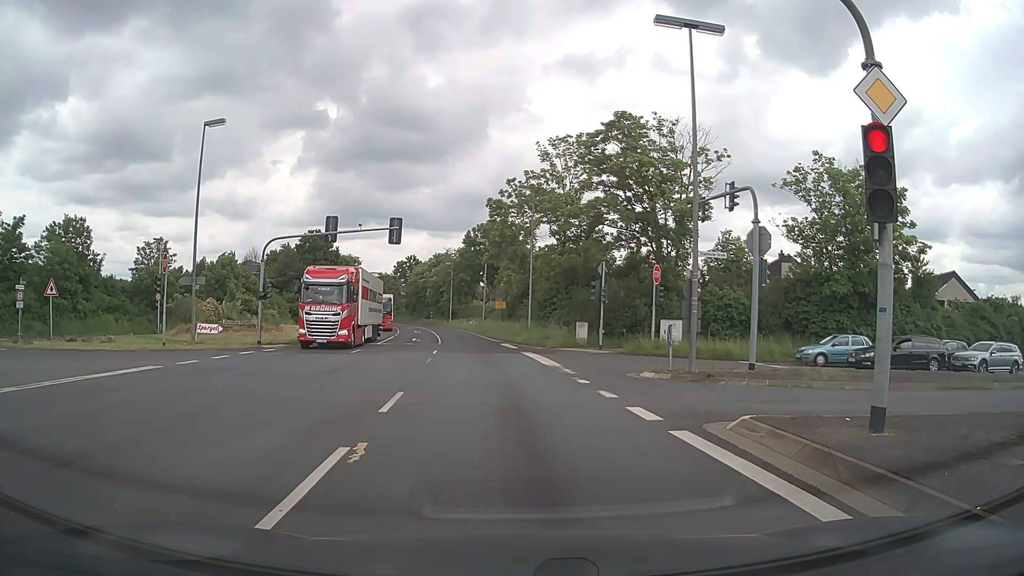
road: primary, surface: asphalt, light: Day
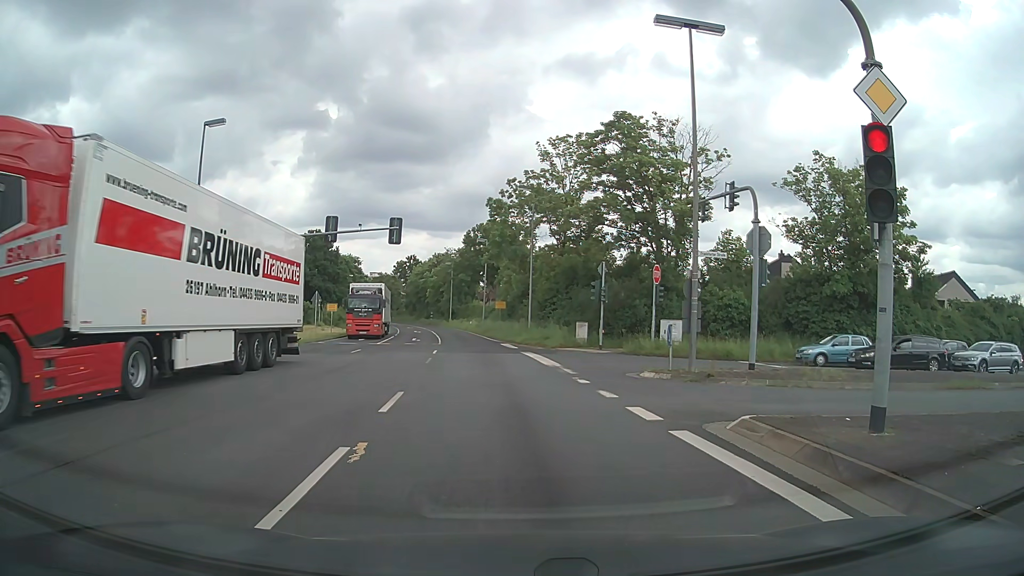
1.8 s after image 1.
(0.0, 0.0) m; 0°
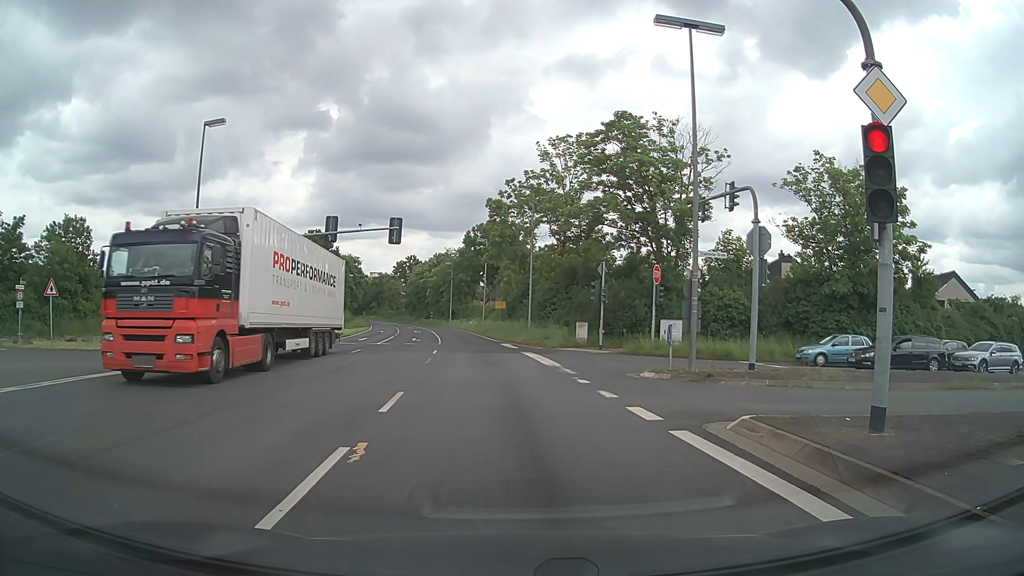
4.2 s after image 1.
(0.0, 0.0) m; 0°
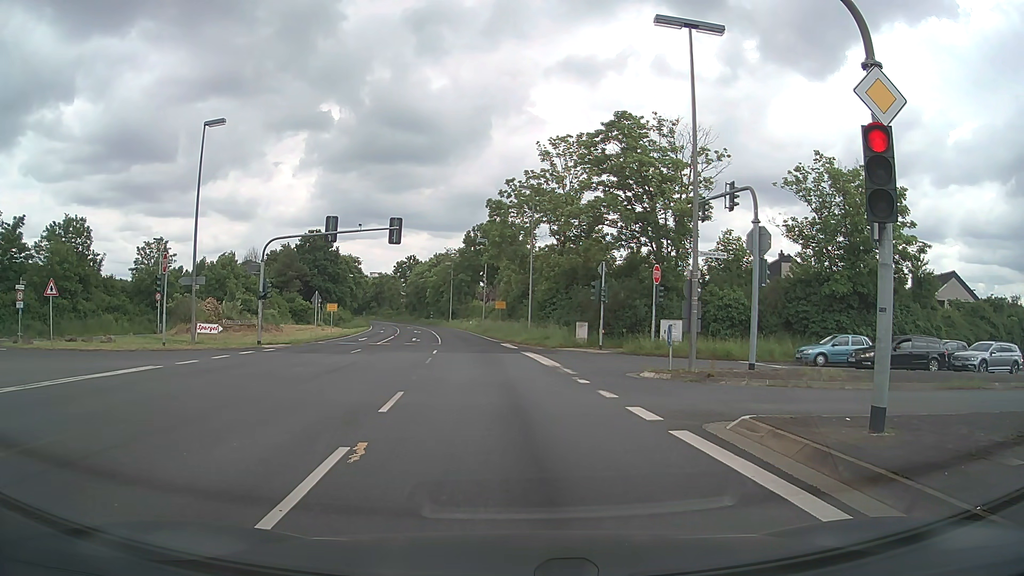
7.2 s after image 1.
(0.0, 0.0) m; 0°
(0, +10) (-1, +20) (-2, +30) (-3, +40) (-4, +50) (-6, +60) (-8, +69) (-10, +79) (-12, +89) (-14, +99) m
